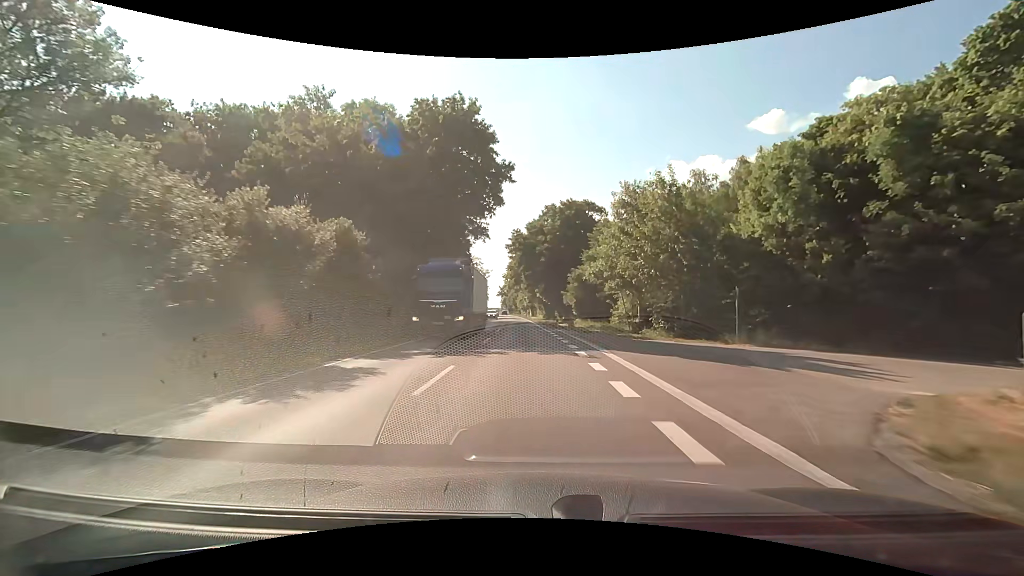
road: secondary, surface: asphalt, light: Day
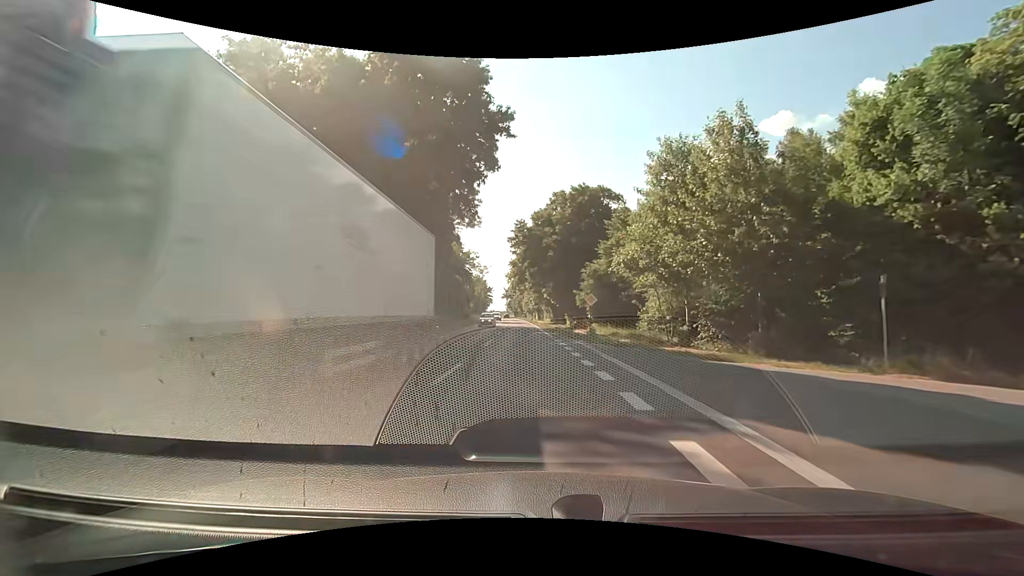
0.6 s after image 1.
(-0.1, +10.6) m; -1°
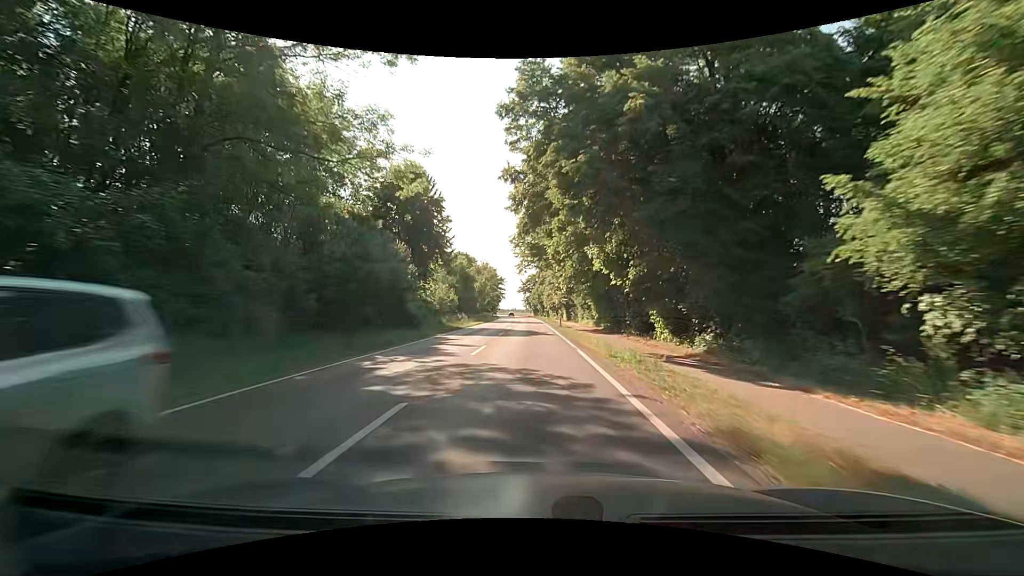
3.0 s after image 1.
(-0.9, +42.7) m; -2°
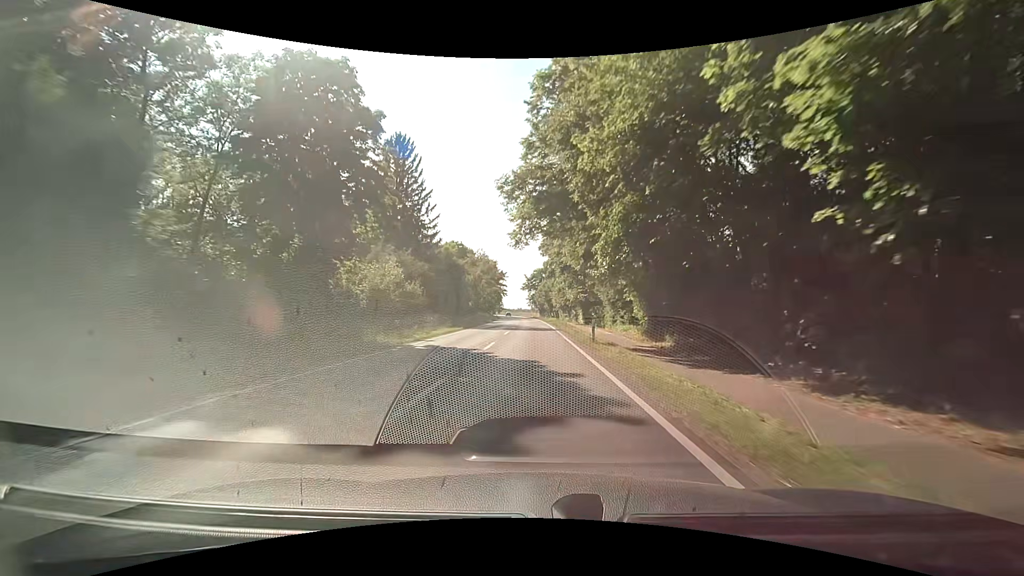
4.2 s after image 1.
(-0.2, +21.6) m; -1°
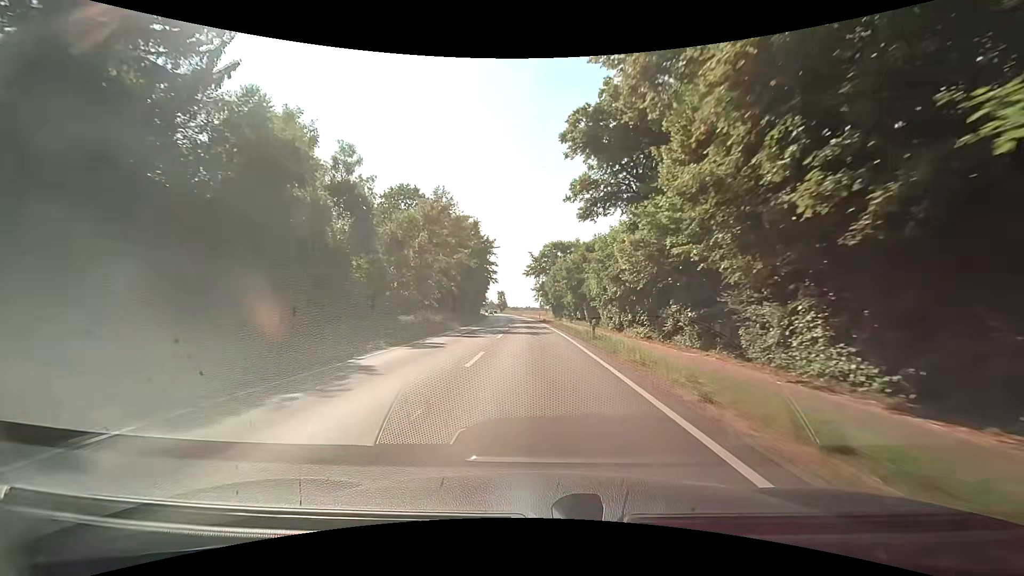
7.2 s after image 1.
(0.0, +54.5) m; -1°
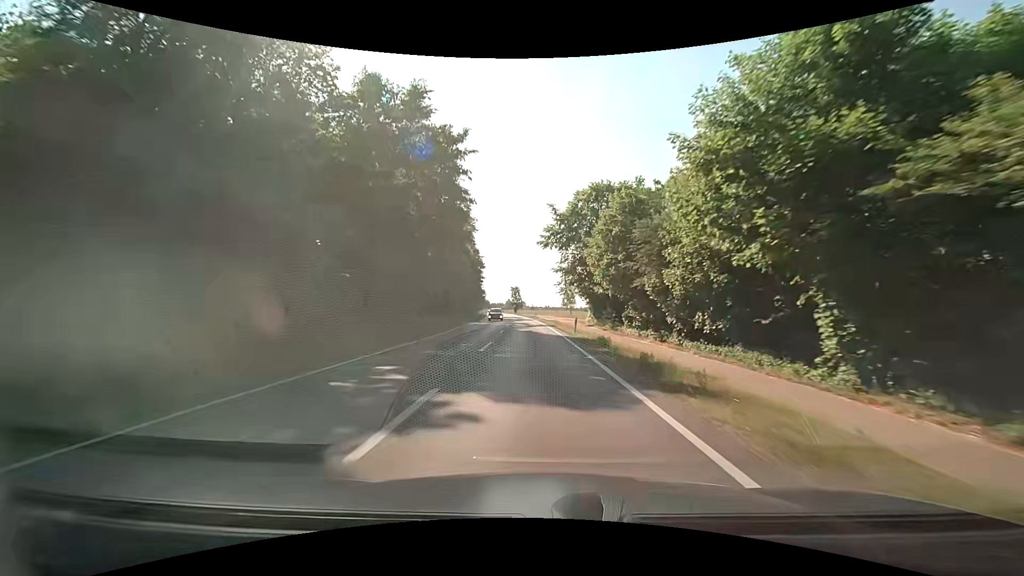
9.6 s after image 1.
(-0.6, +43.6) m; -2°
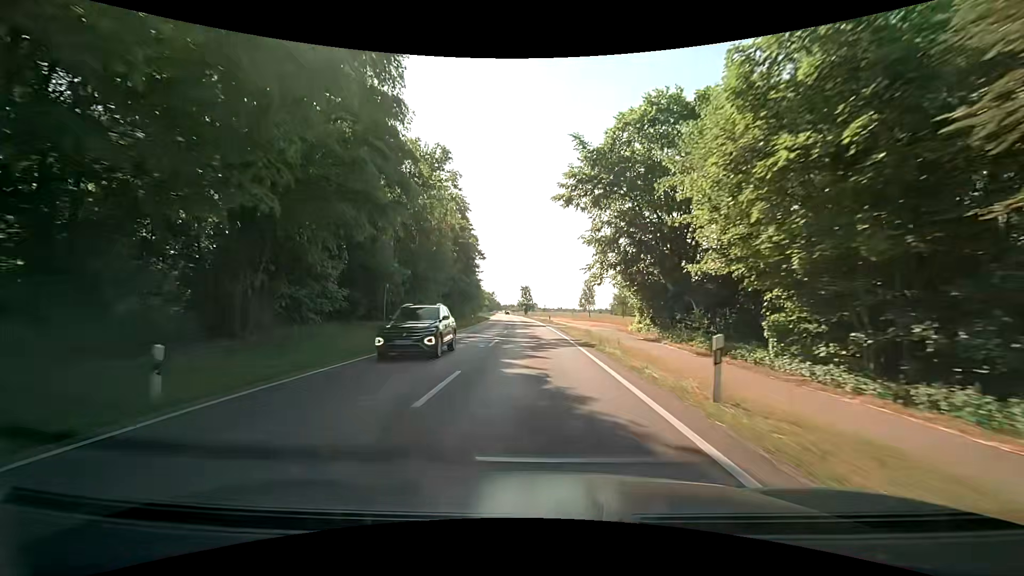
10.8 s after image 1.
(-0.1, +21.8) m; -1°
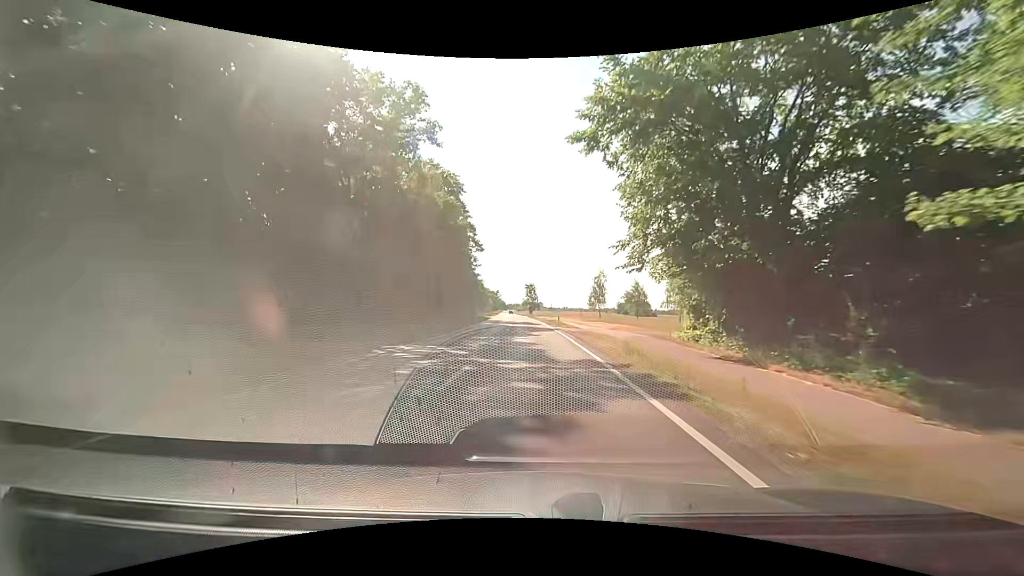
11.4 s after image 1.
(0.0, +10.9) m; -1°
(0, +10) (0, +20) (0, +30) (-1, +40) (-1, +50) (-2, +60) (-2, +70) (-3, +80) (-3, +90) (-4, +100) m
